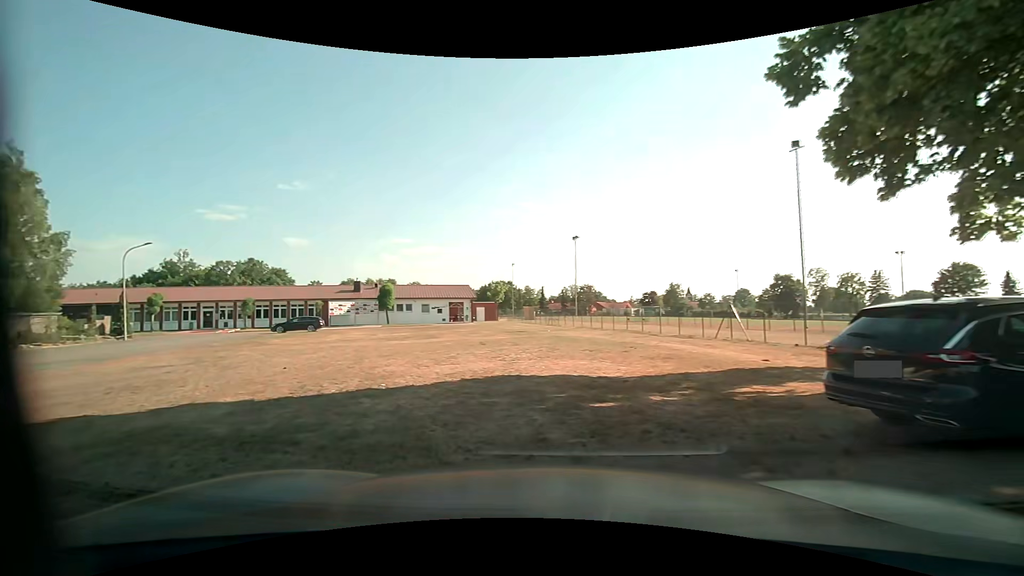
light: Day
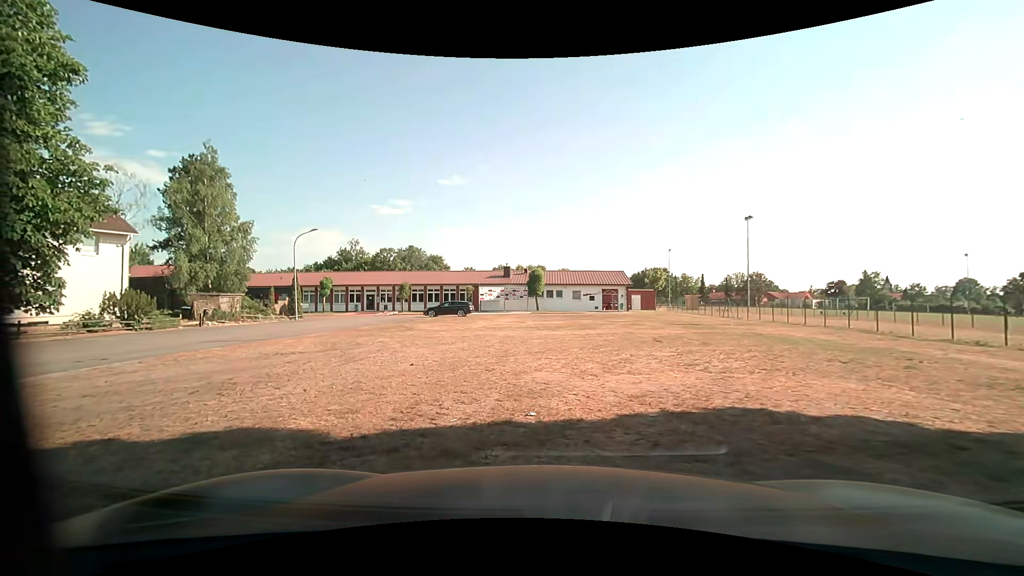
(-0.7, +4.0) m; -17°
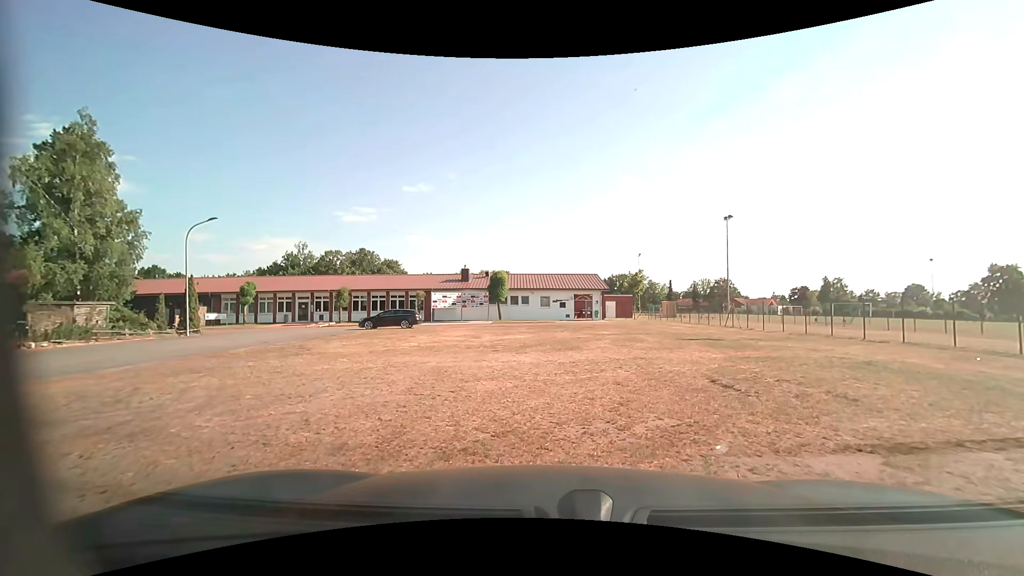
(0.0, +8.4) m; +5°
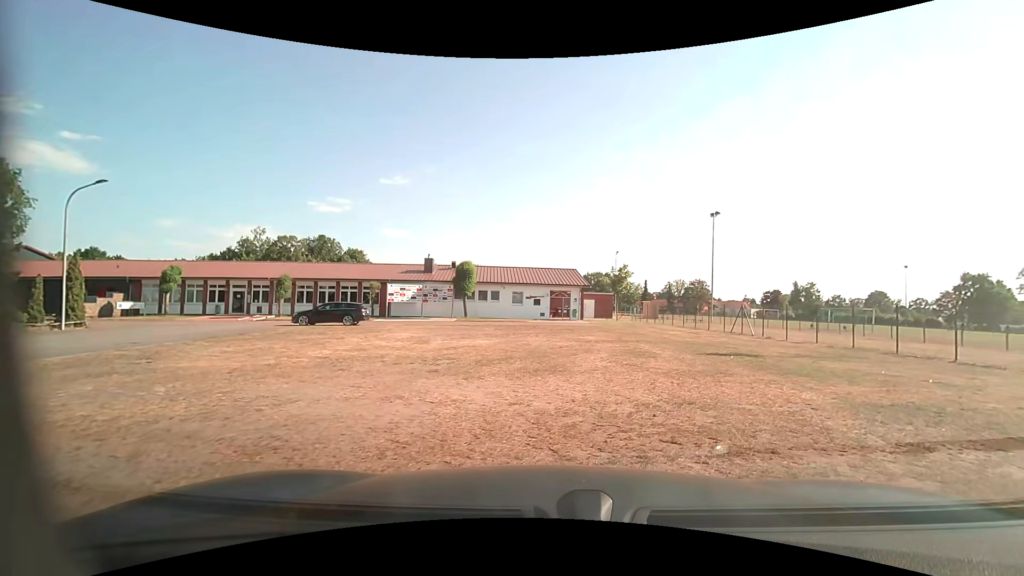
(-0.2, +6.0) m; +3°
